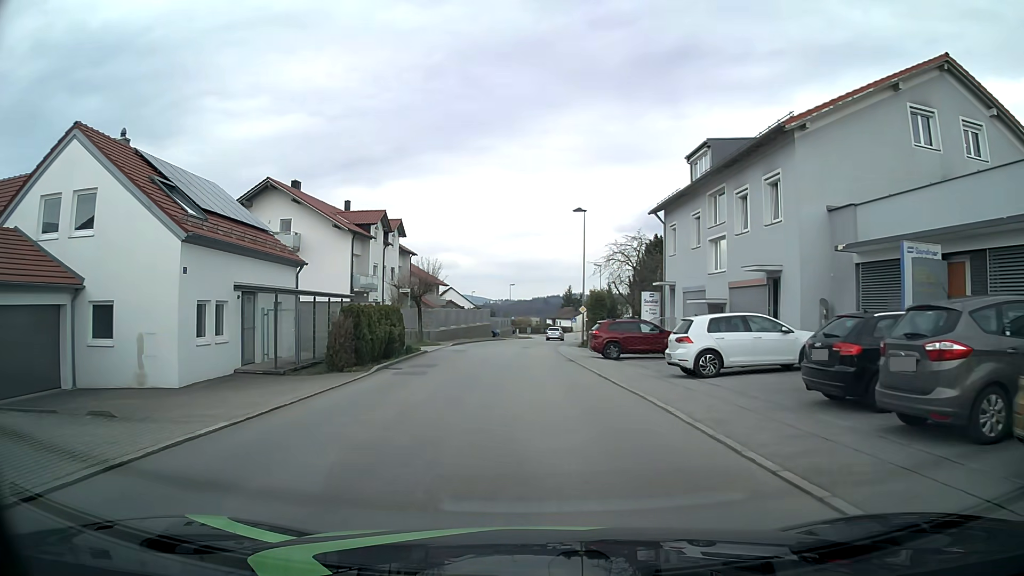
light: Day
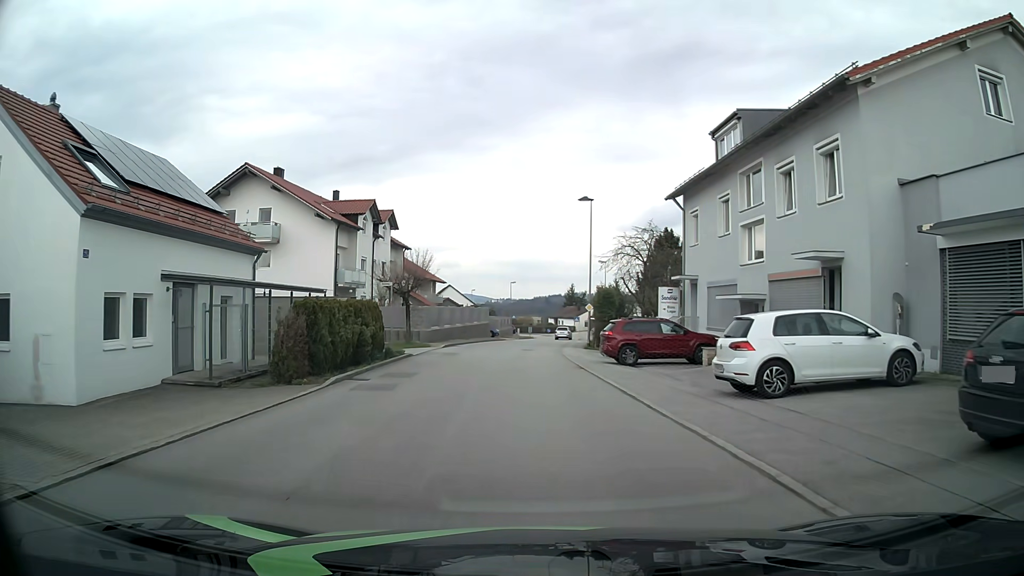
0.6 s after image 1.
(0.0, +4.3) m; -1°
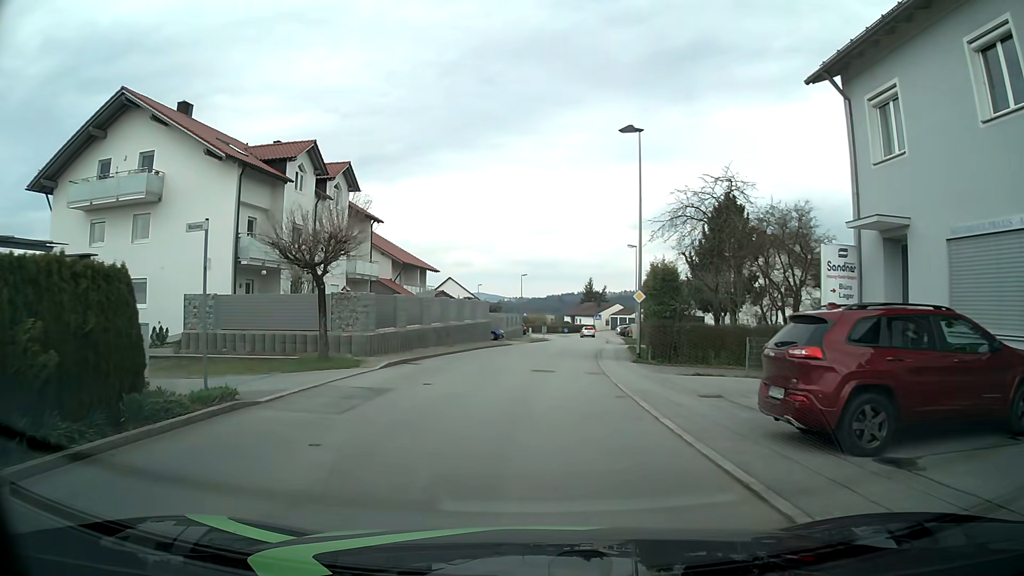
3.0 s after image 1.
(0.0, +16.6) m; 0°
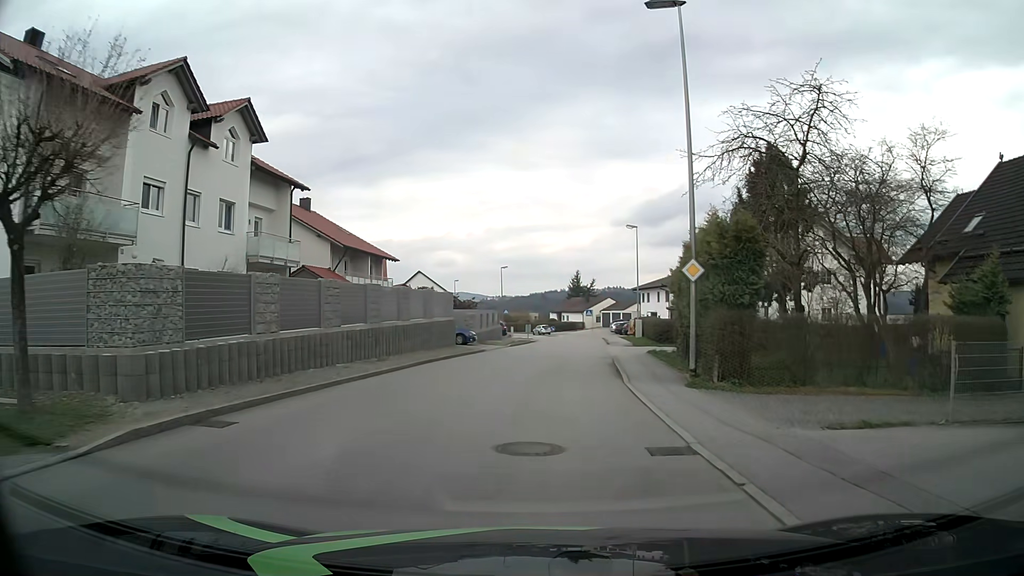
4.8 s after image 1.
(+0.1, +12.3) m; +1°
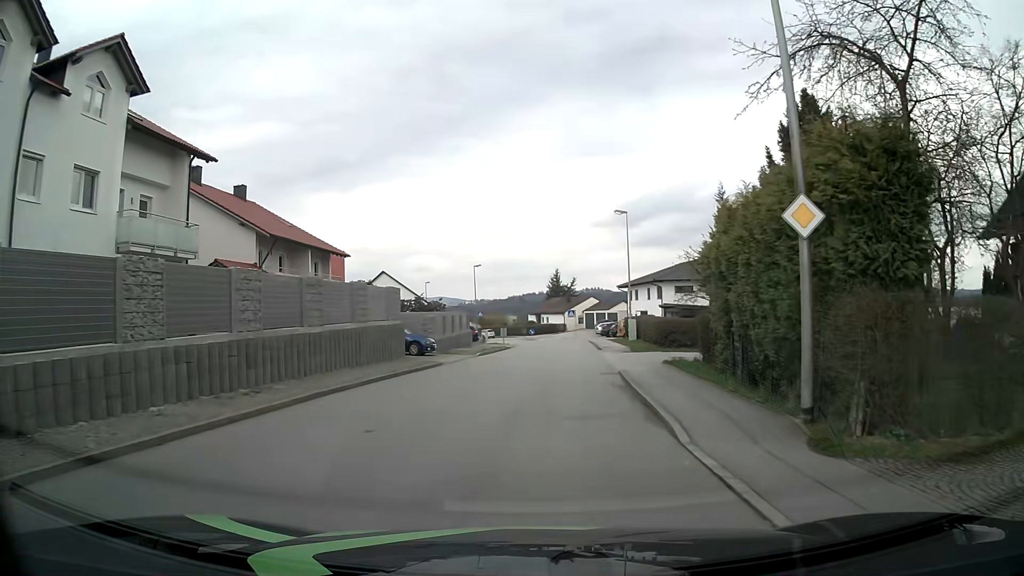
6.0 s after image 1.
(+0.2, +8.4) m; +2°
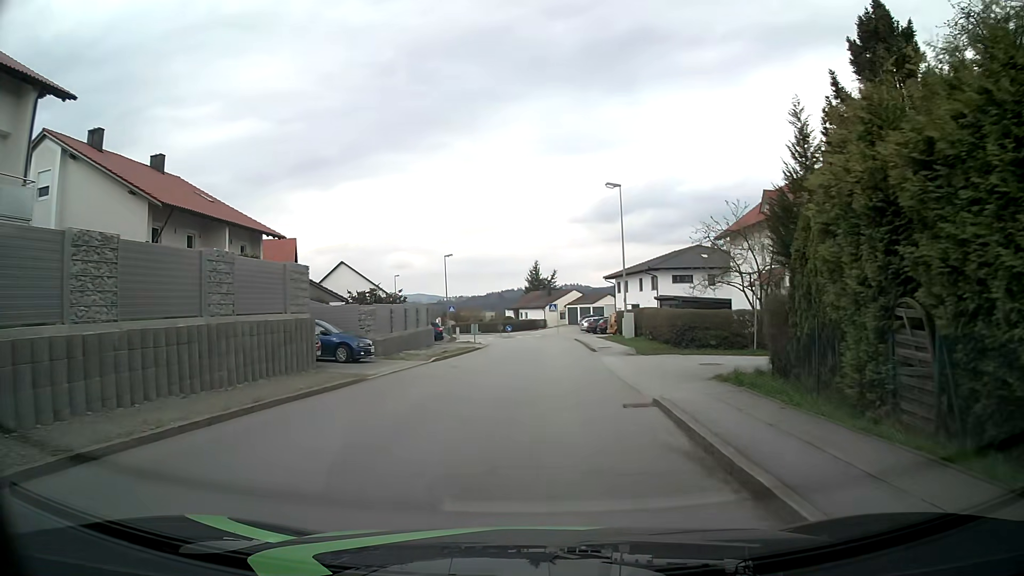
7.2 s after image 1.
(0.0, +8.7) m; +1°
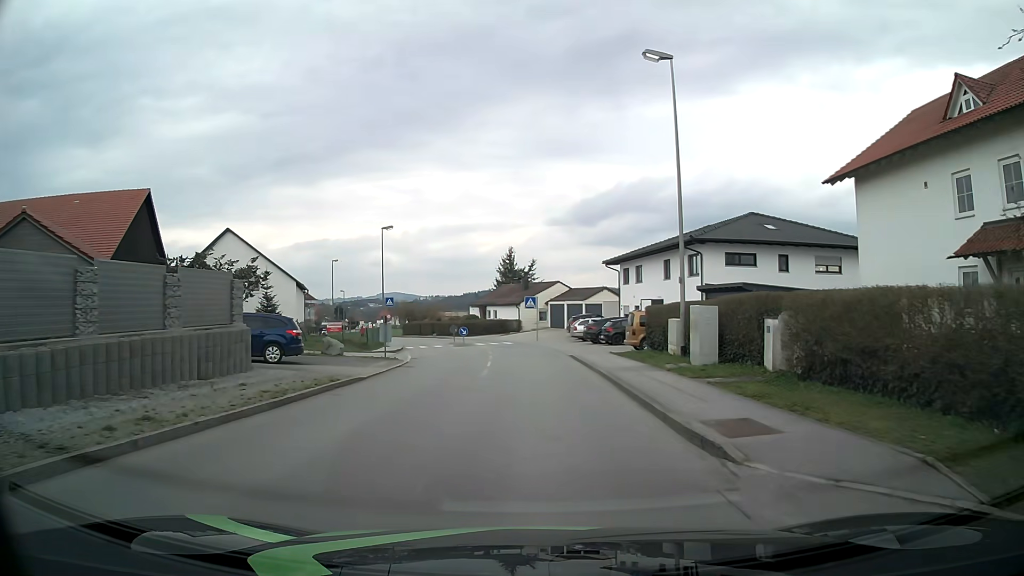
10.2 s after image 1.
(+0.4, +23.0) m; +2°
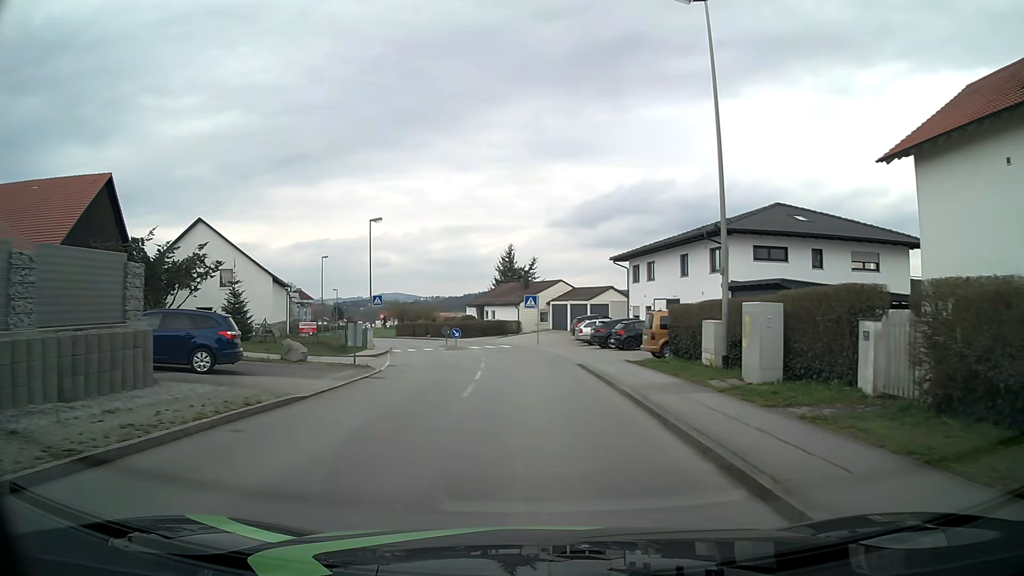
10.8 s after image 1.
(0.0, +4.7) m; 0°
(0, +10) (0, +20) (0, +30) (-1, +40) (-4, +50) (-7, +59) (-11, +68) (-16, +77) (-20, +86) (-25, +95) m
